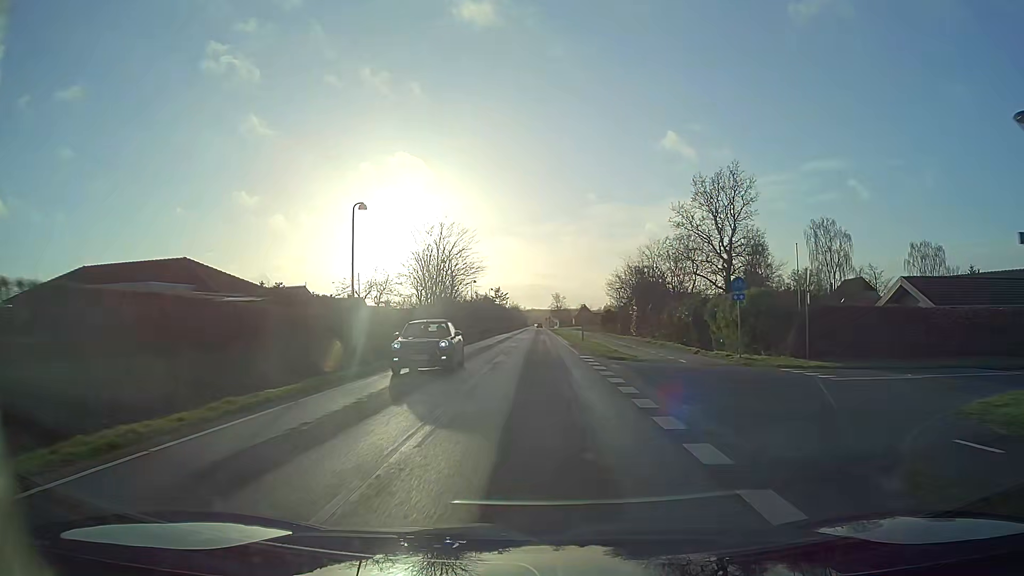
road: tertiary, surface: asphalt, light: Day
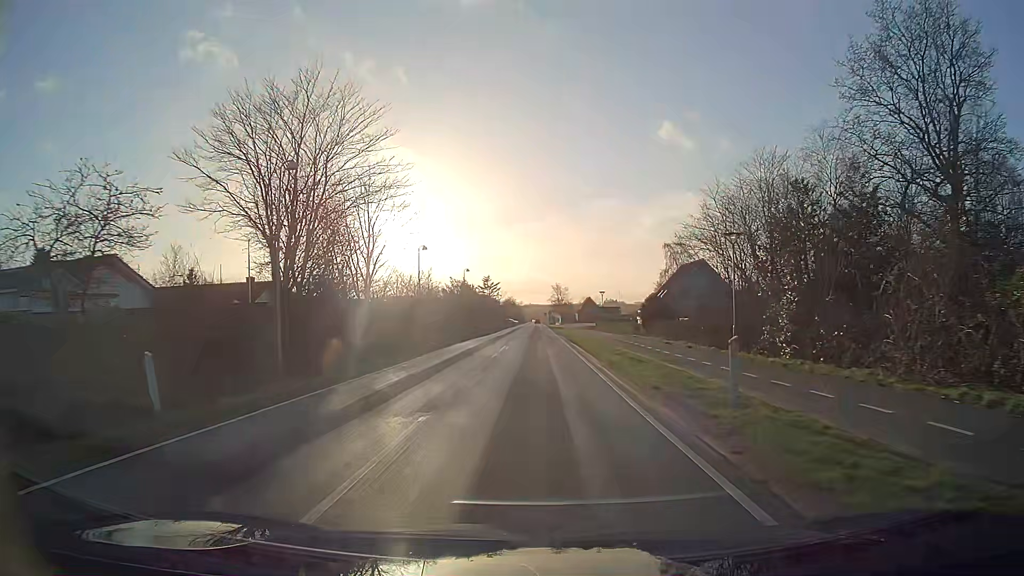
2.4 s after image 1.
(+0.2, +33.6) m; 0°
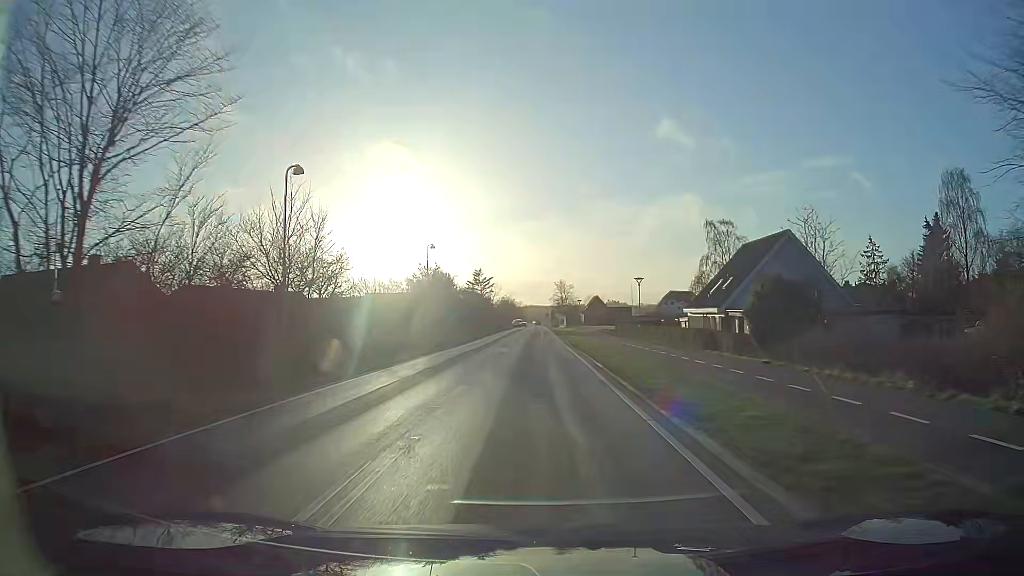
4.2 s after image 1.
(0.0, +24.9) m; 0°
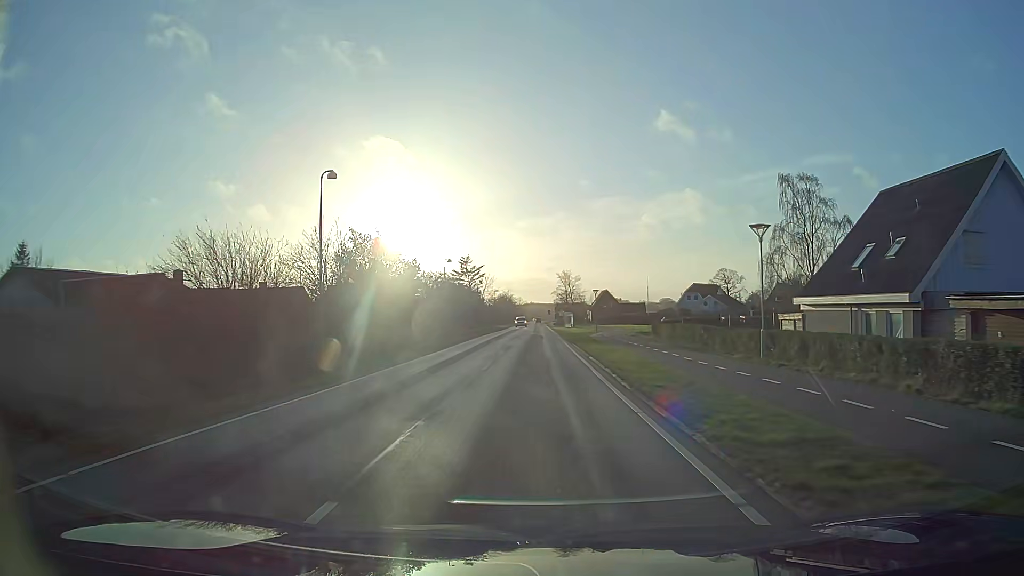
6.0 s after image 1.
(-0.1, +24.4) m; 0°
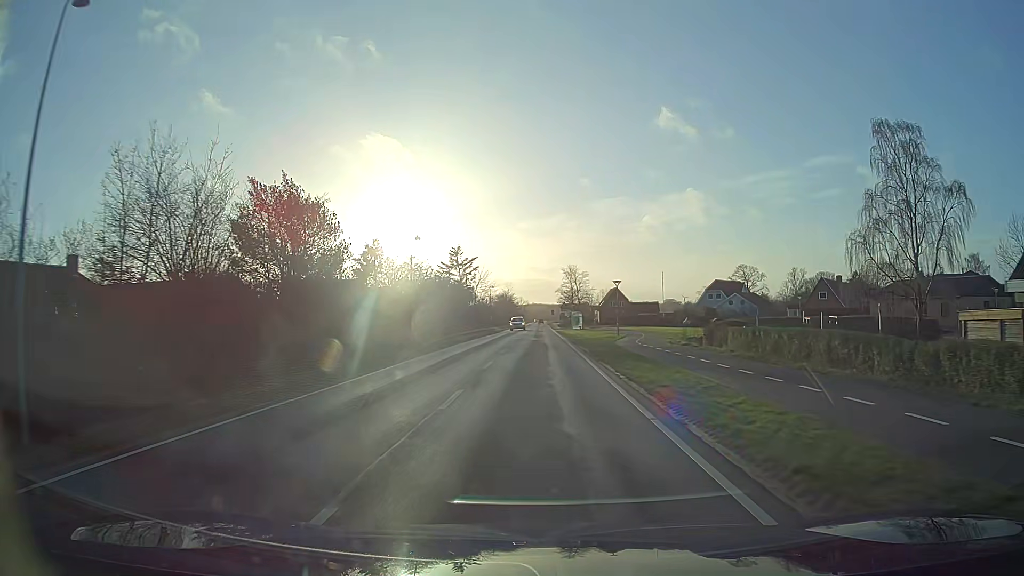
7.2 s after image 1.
(-0.1, +16.1) m; 0°
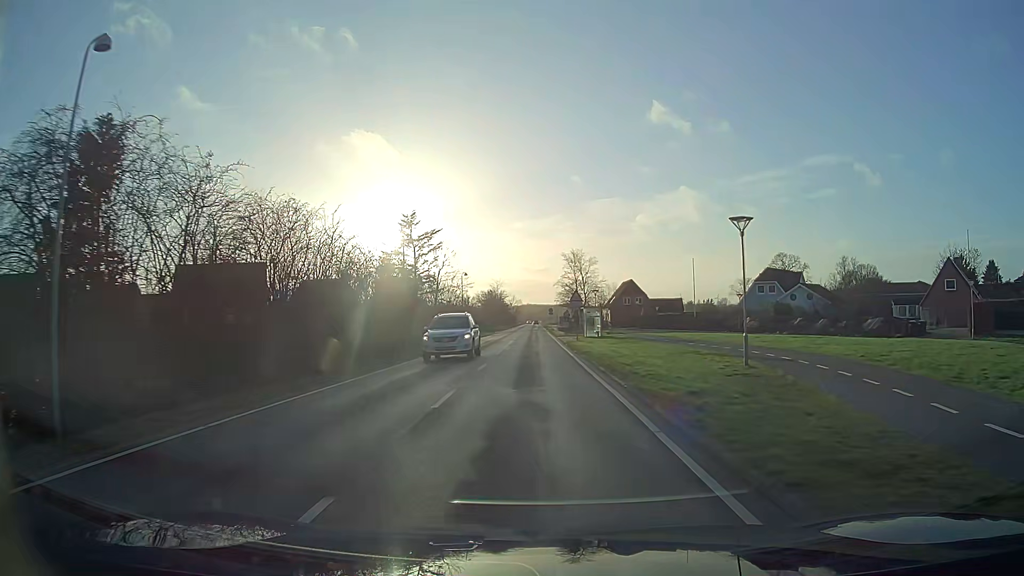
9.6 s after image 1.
(+0.1, +31.5) m; +1°
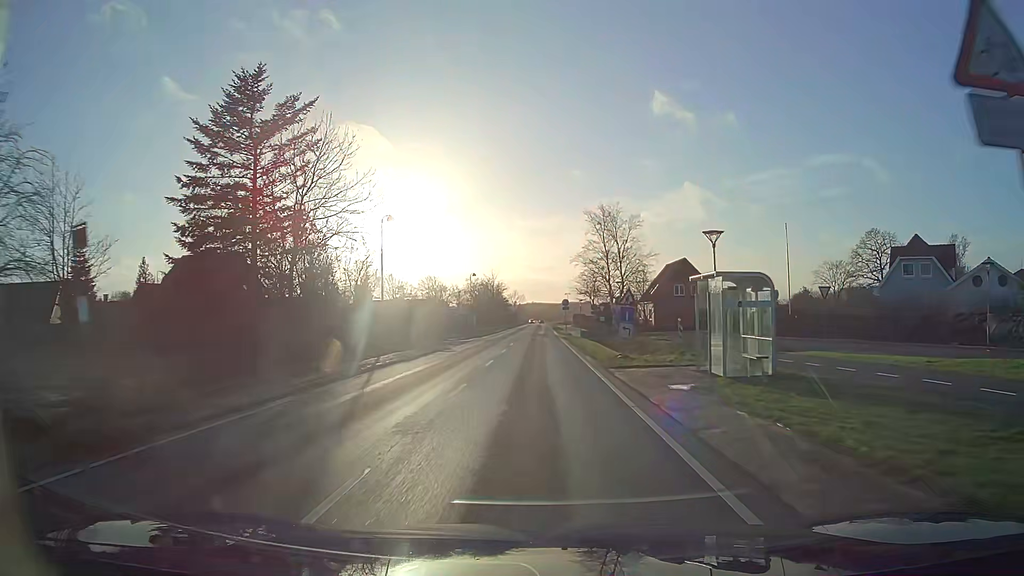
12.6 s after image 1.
(-0.3, +38.7) m; -1°
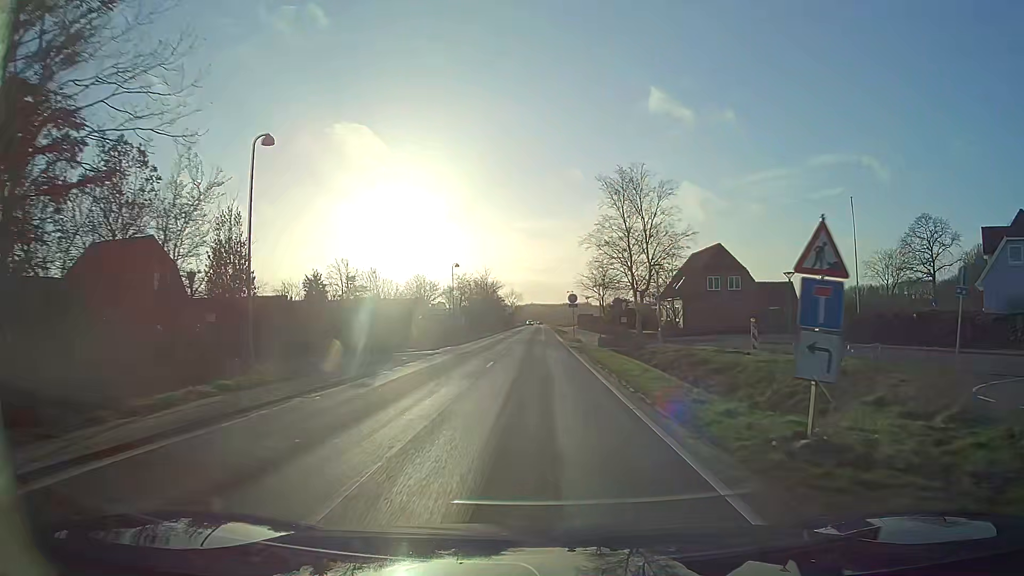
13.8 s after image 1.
(0.0, +15.6) m; 0°
(0, +10) (0, +20) (0, +30) (0, +40) (0, +50) (0, +60) (0, +70) (0, +80) (0, +90) (0, +100) m
